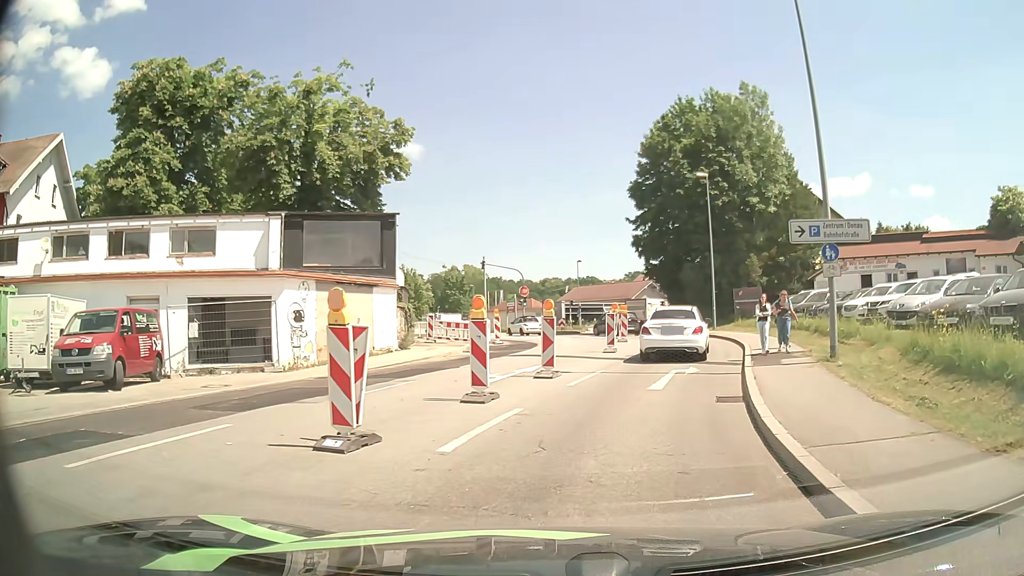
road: tertiary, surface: asphalt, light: Day
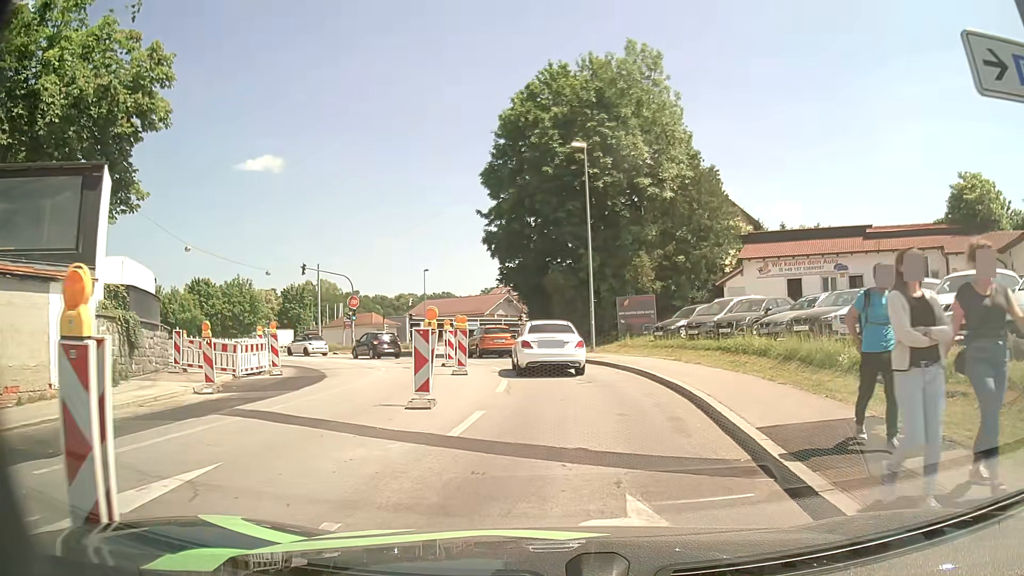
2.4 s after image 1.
(+1.4, +11.3) m; +12°
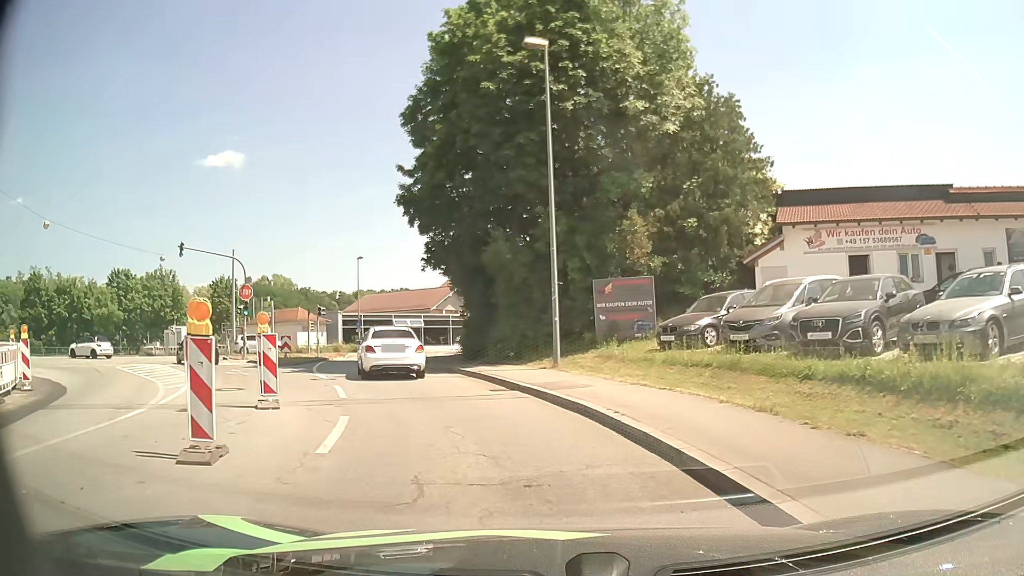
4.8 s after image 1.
(+0.7, +12.4) m; +4°
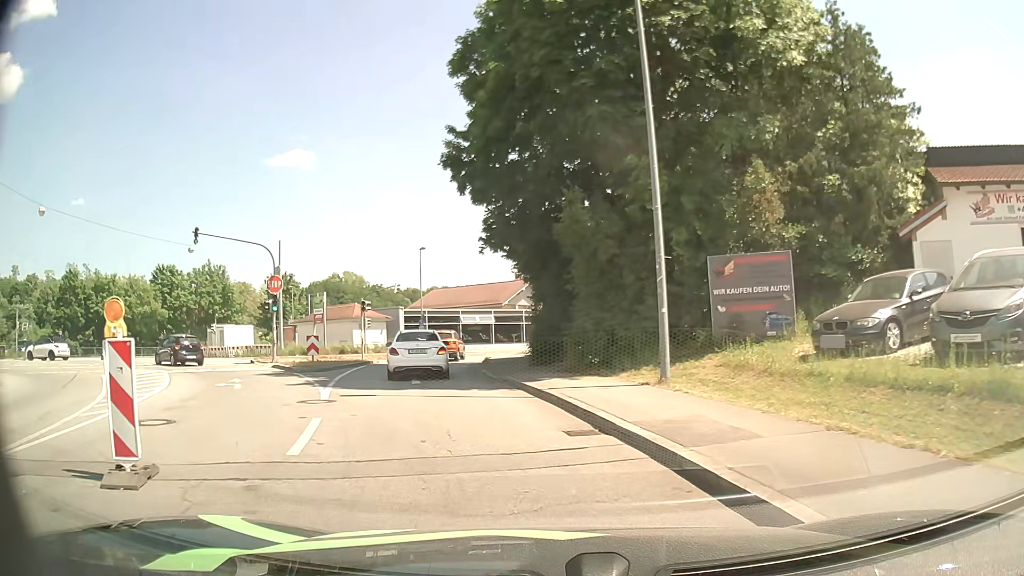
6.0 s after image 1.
(-0.4, +6.3) m; -7°
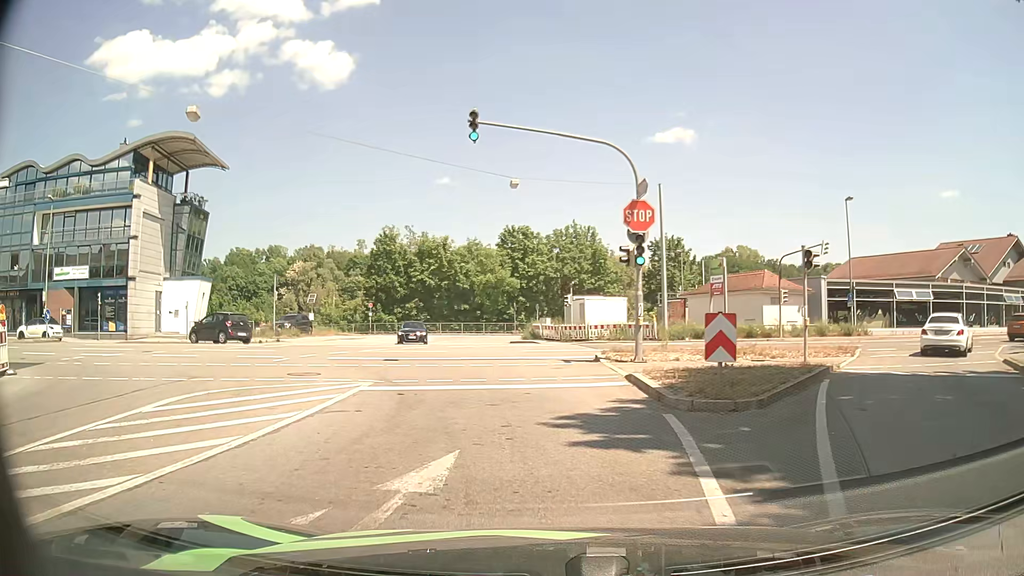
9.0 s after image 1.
(-4.8, +15.4) m; -33°
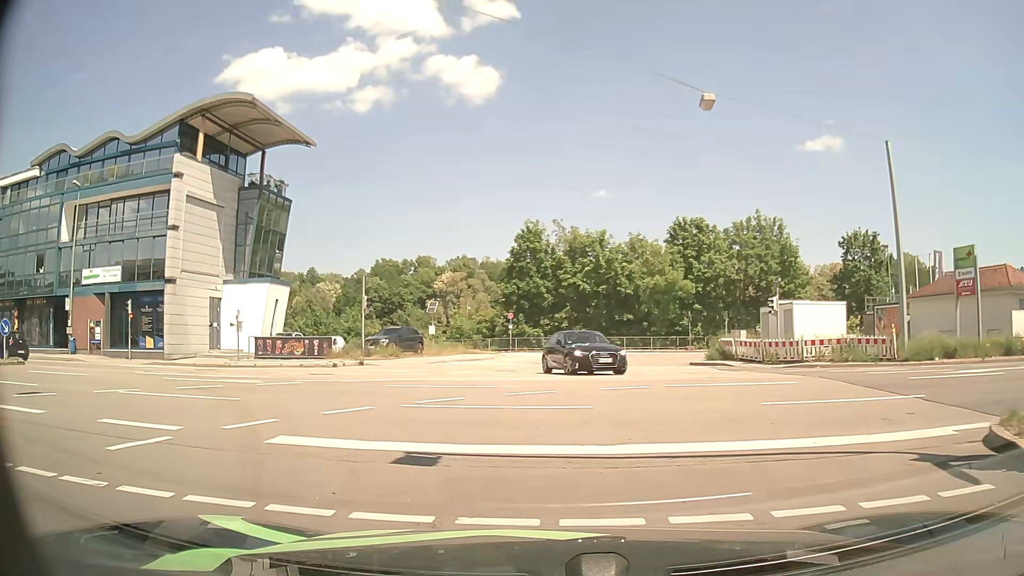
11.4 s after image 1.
(-1.5, +13.0) m; -15°
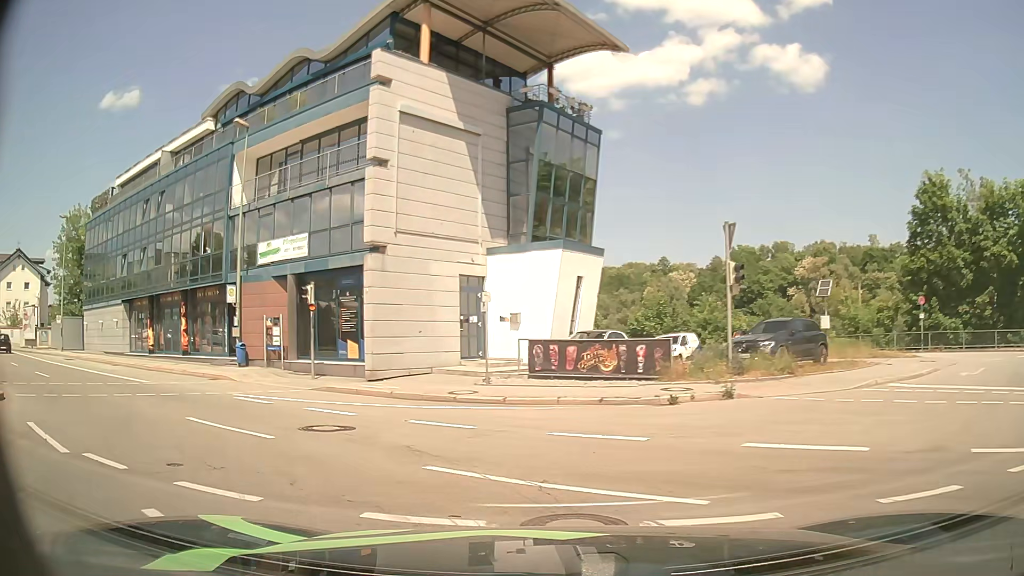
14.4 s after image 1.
(-3.6, +15.8) m; -29°
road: primary
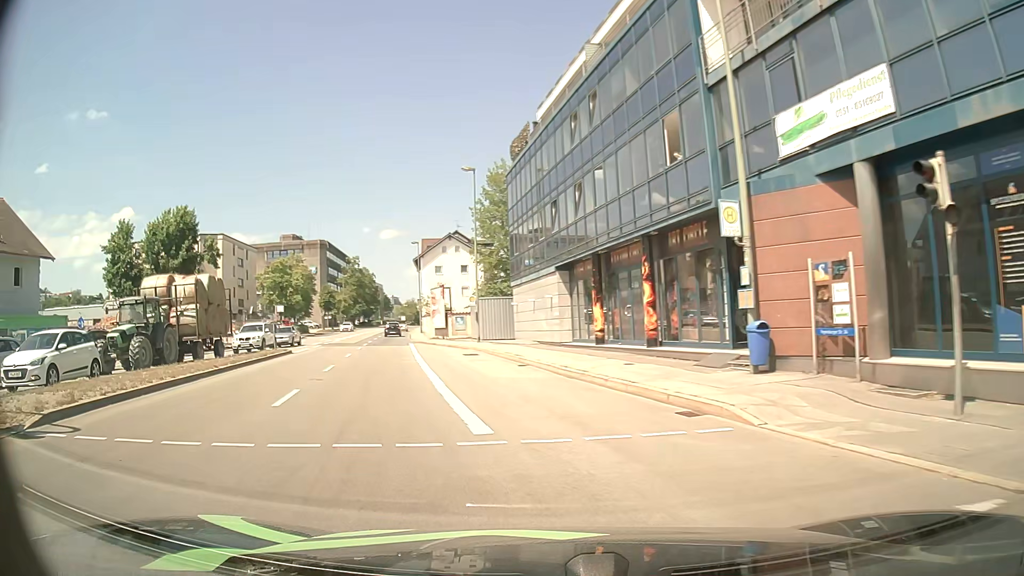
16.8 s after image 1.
(-5.7, +13.7) m; -45°
(-1, +10) (-4, +20) (-6, +29) (-8, +39) (-11, +49) (-13, +59) (-14, +68) (-16, +78) (-18, +88) (-20, +98) m
